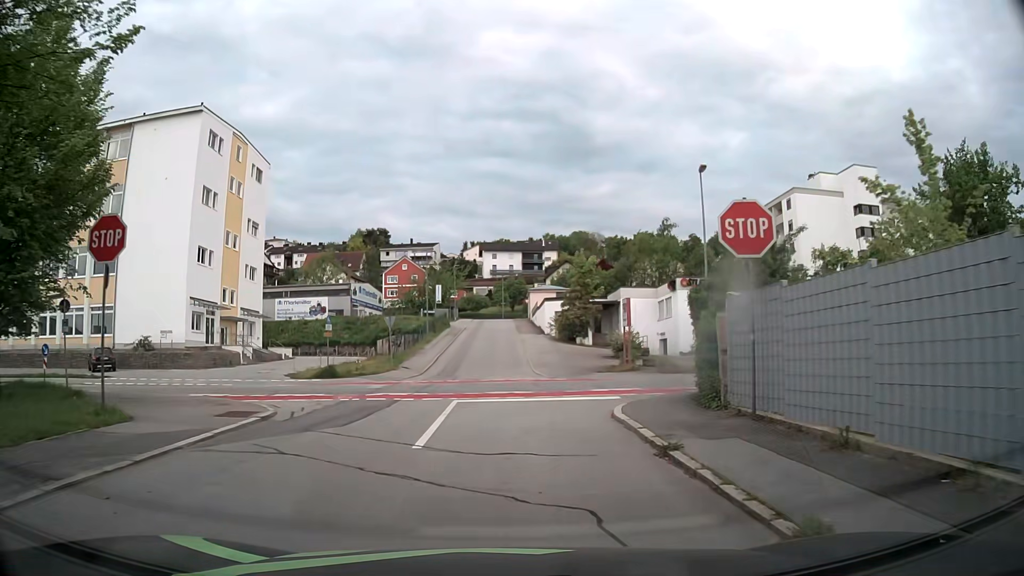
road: residential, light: Day
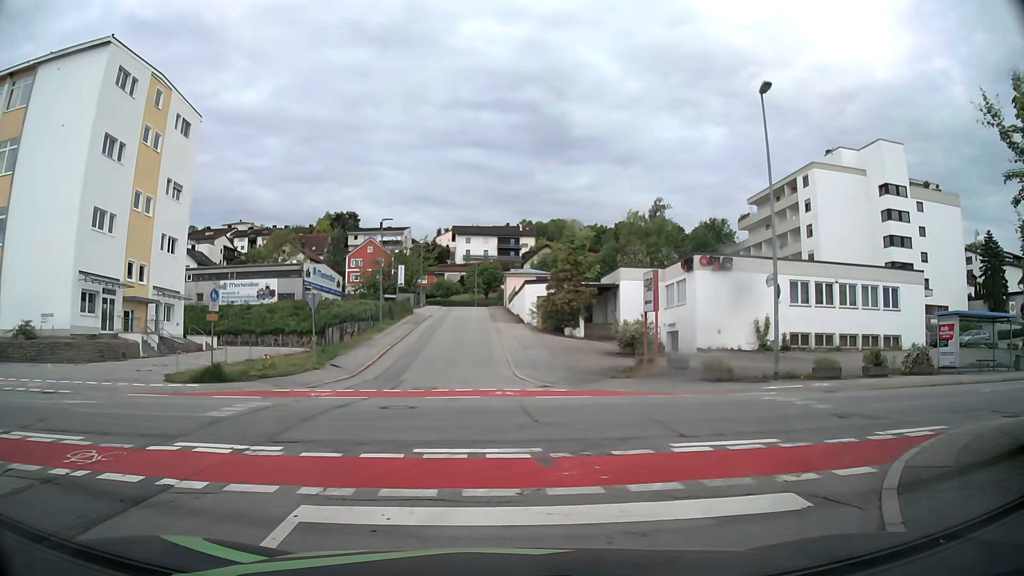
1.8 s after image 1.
(0.0, +10.9) m; +2°
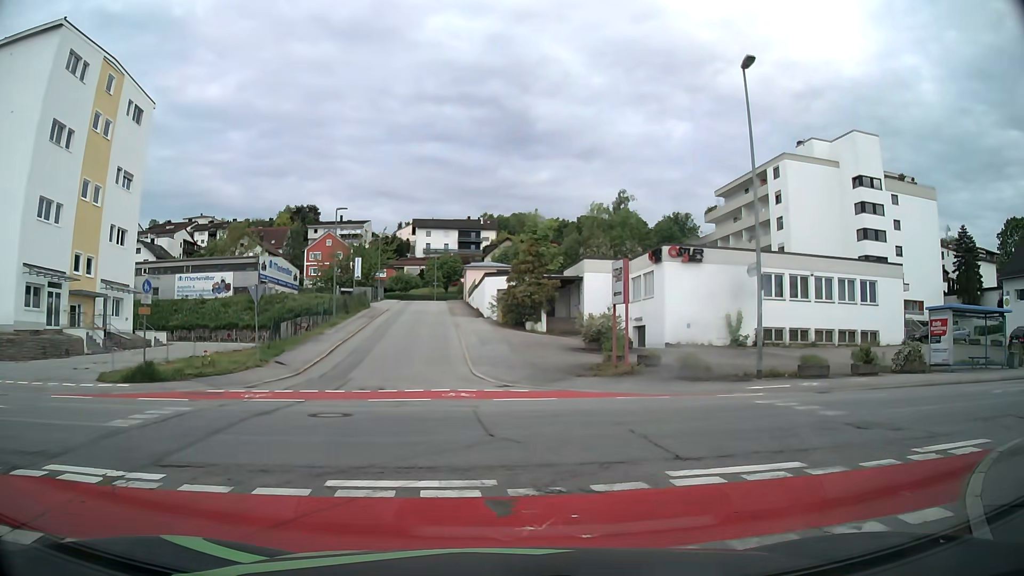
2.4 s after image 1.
(0.0, +1.9) m; +2°
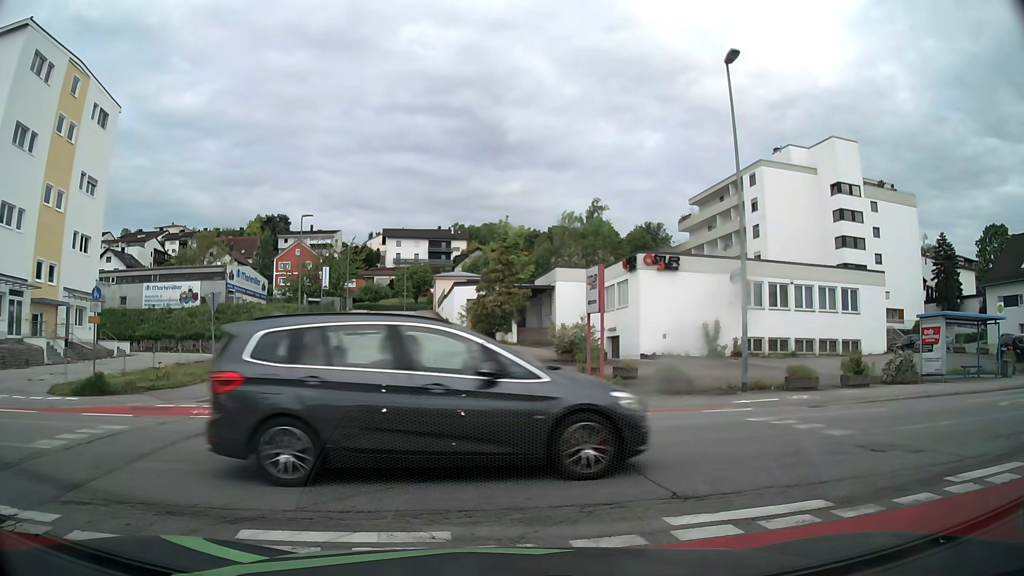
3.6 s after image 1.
(0.0, +1.2) m; +1°
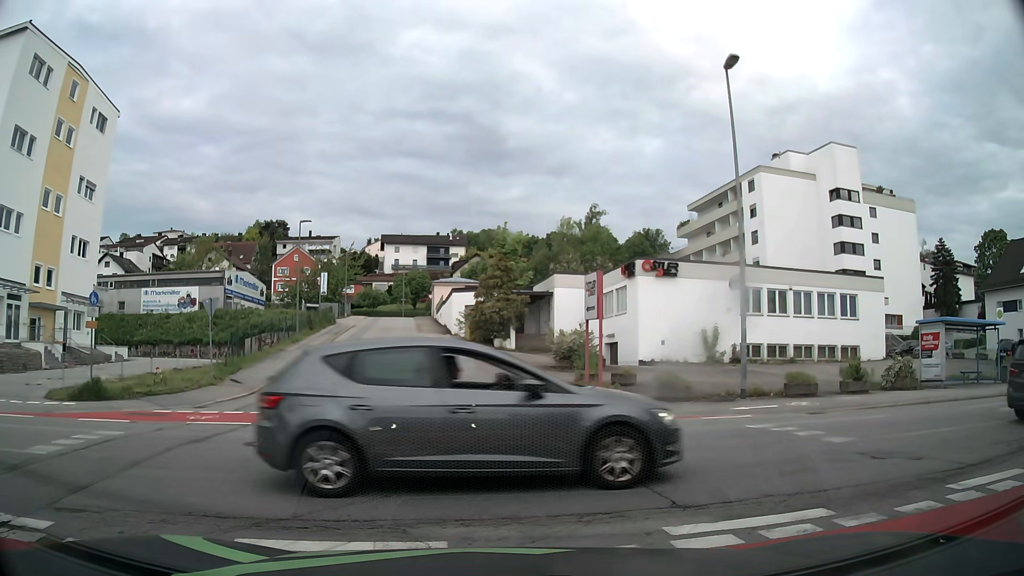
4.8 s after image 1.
(0.0, +0.1) m; 0°
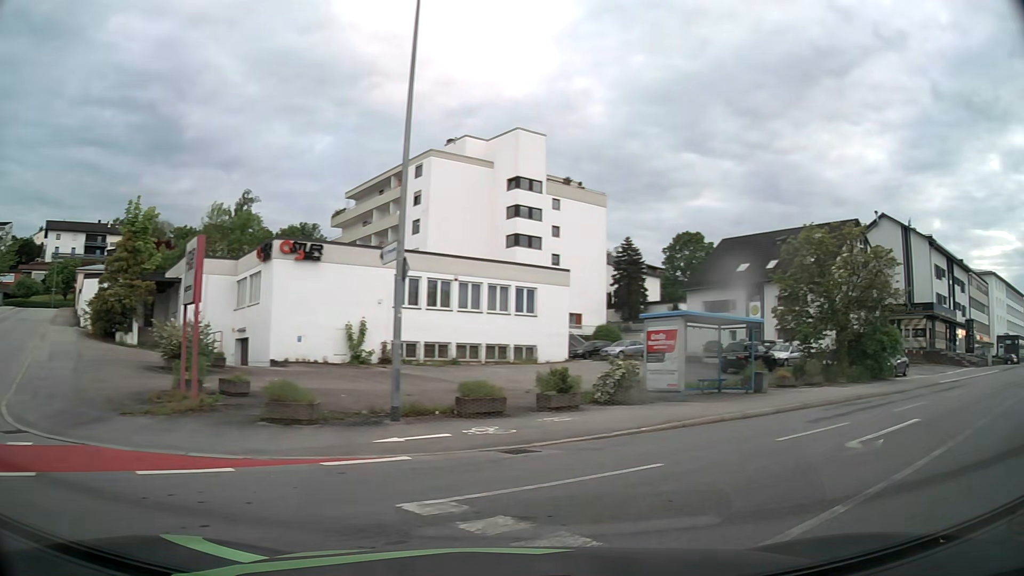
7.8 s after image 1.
(+1.4, +6.4) m; +31°
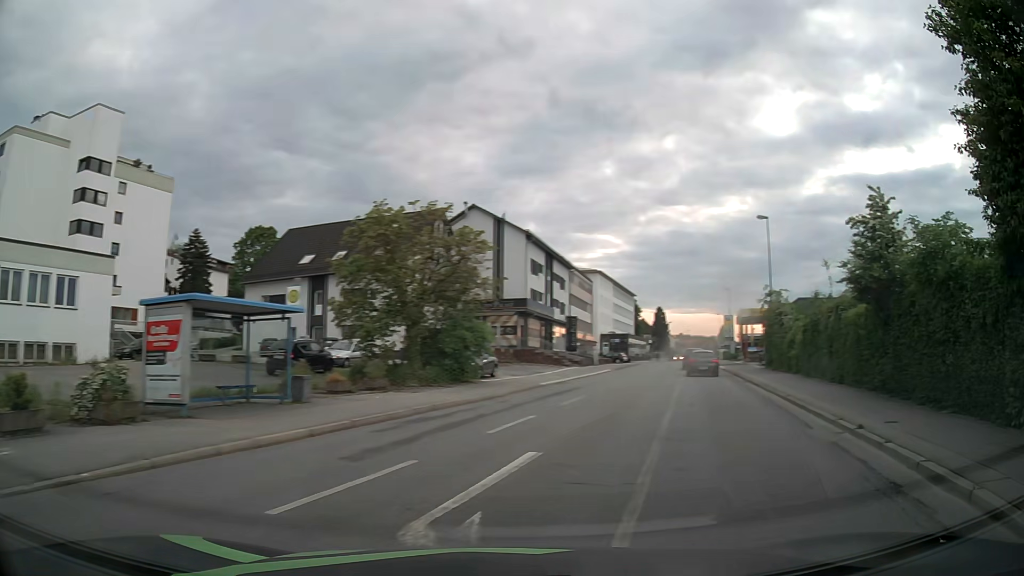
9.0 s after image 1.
(+1.6, +4.9) m; +38°
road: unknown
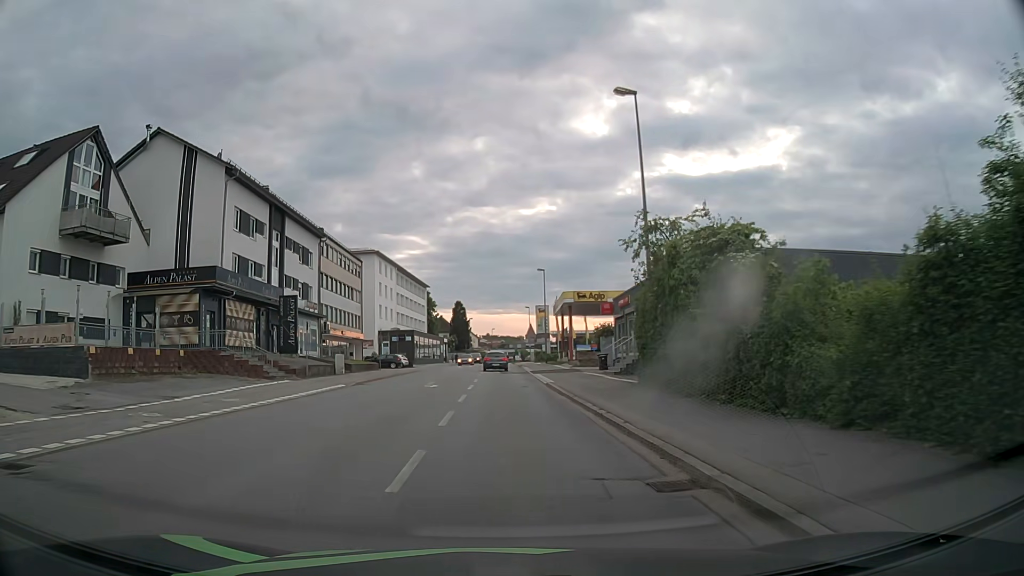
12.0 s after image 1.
(+6.4, +23.4) m; +17°
(0, +10) (0, +20) (-1, +30) (-1, +40) (-1, +50) (-2, +60) (-2, +70) (-2, +80) (-3, +90) (-3, +100) m
